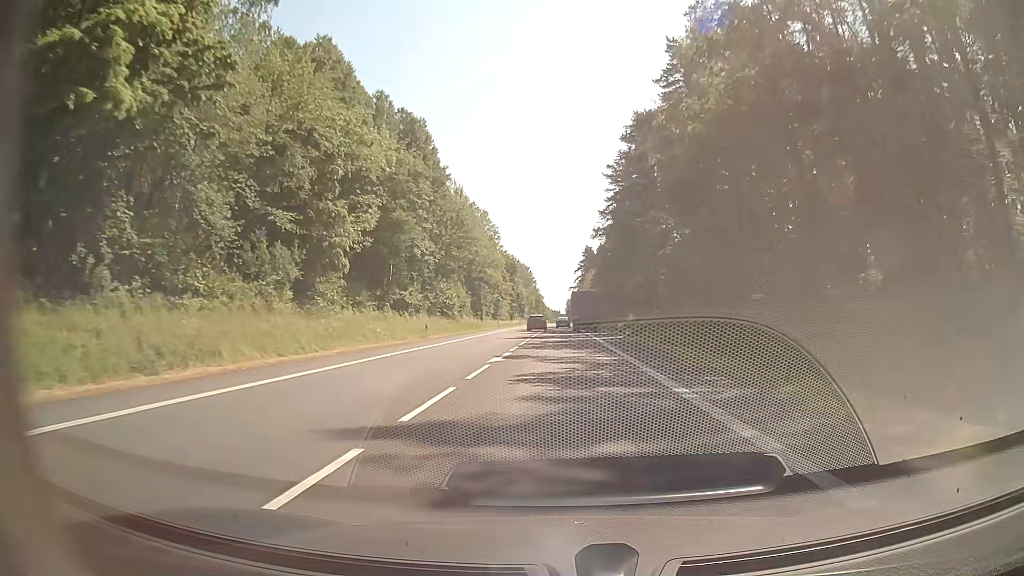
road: secondary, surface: asphalt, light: Day
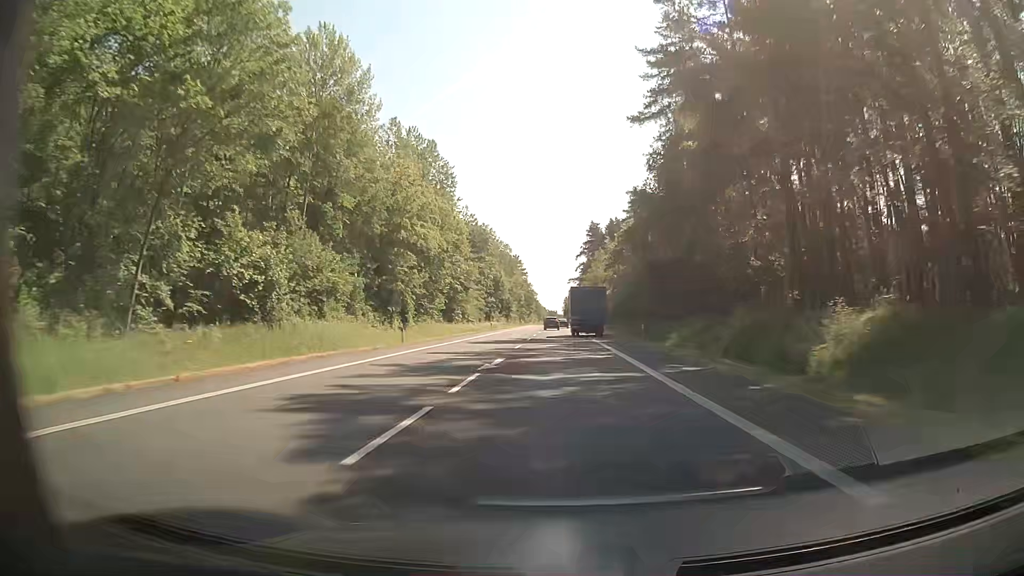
(+0.2, +56.5) m; 0°
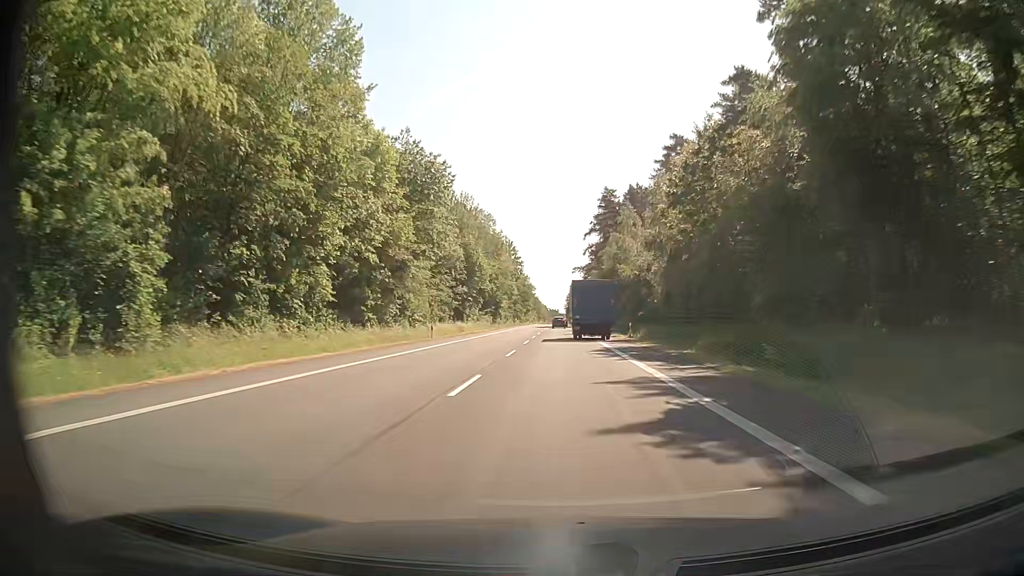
(-0.2, +42.5) m; -1°
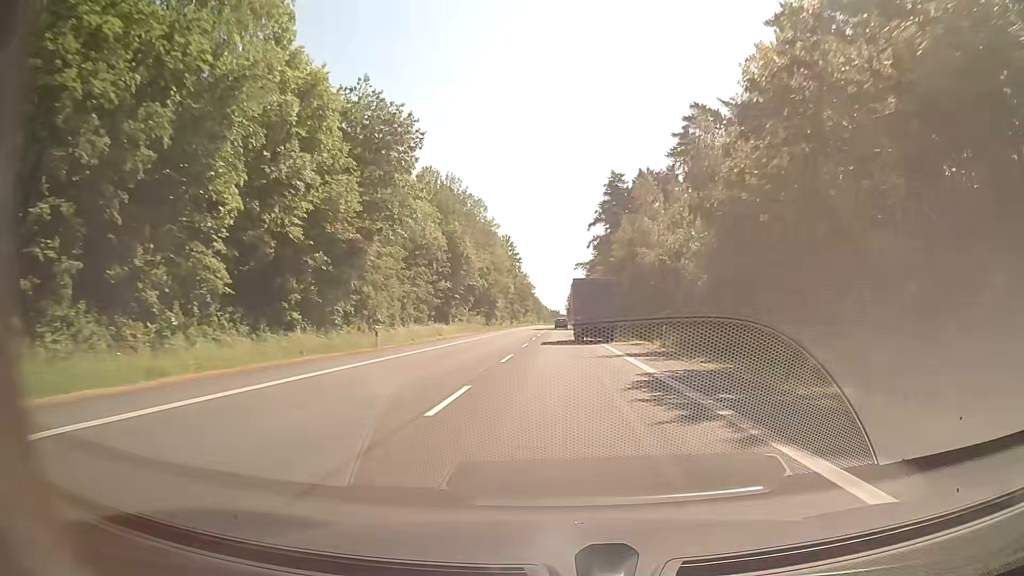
(+0.1, +14.4) m; 0°
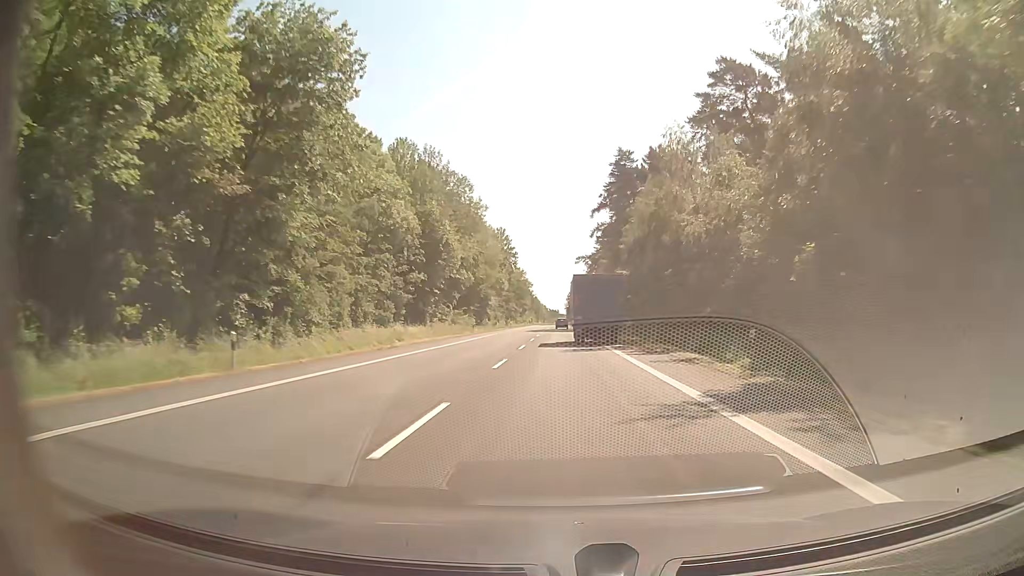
(+0.1, +14.7) m; 0°
